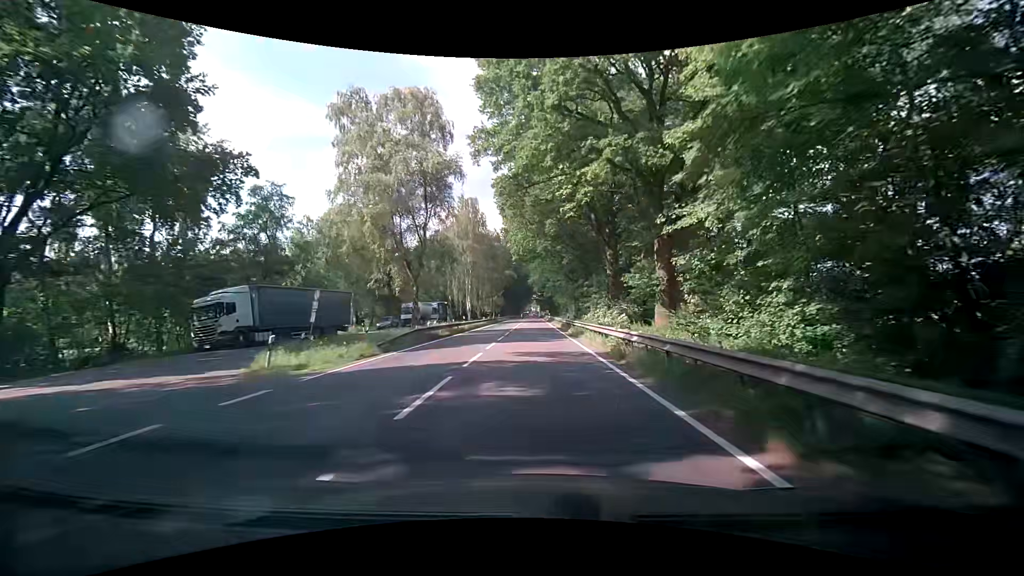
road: primary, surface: asphalt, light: Day
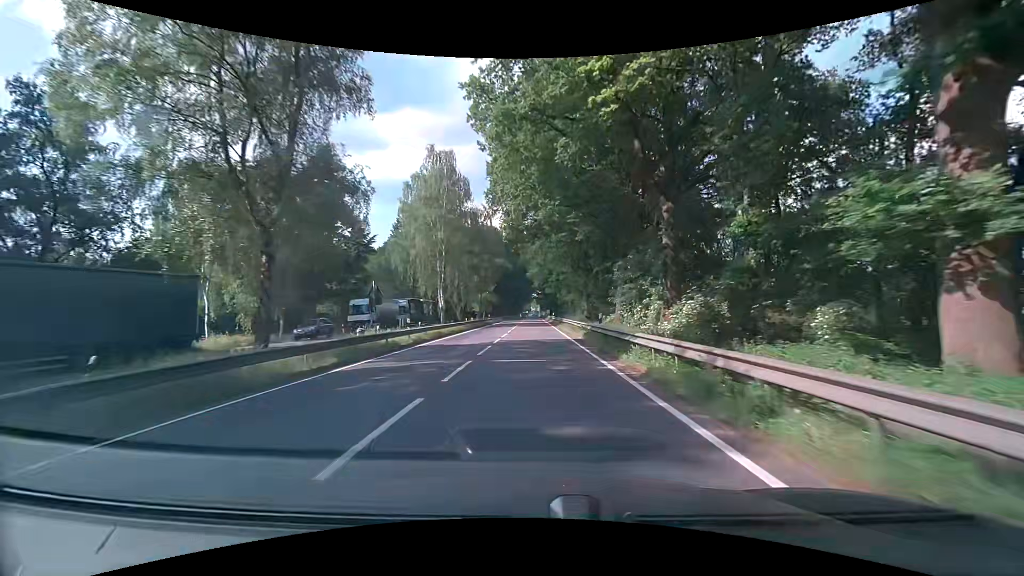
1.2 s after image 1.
(-0.1, +21.0) m; 0°
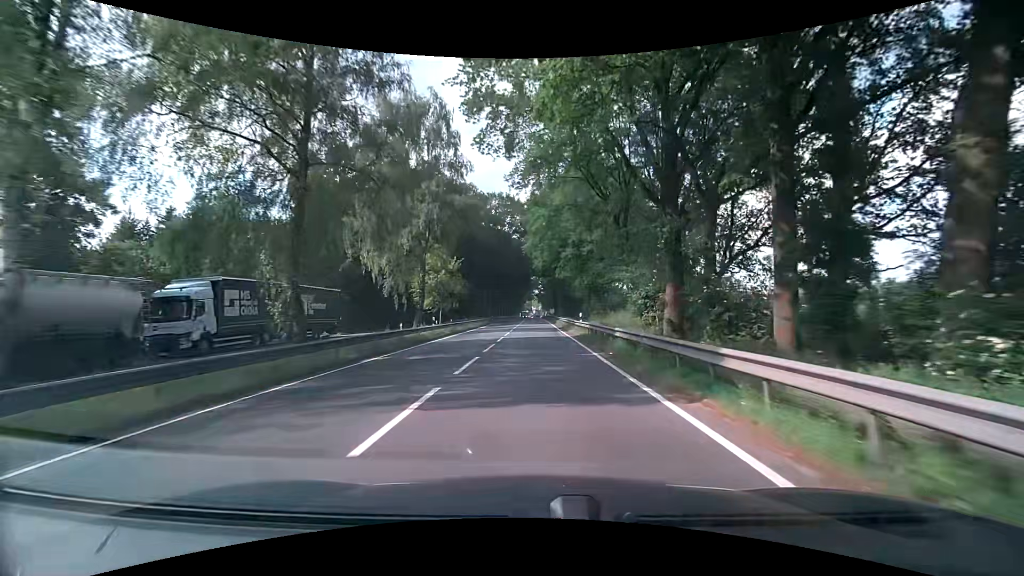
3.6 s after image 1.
(-0.2, +42.0) m; 0°
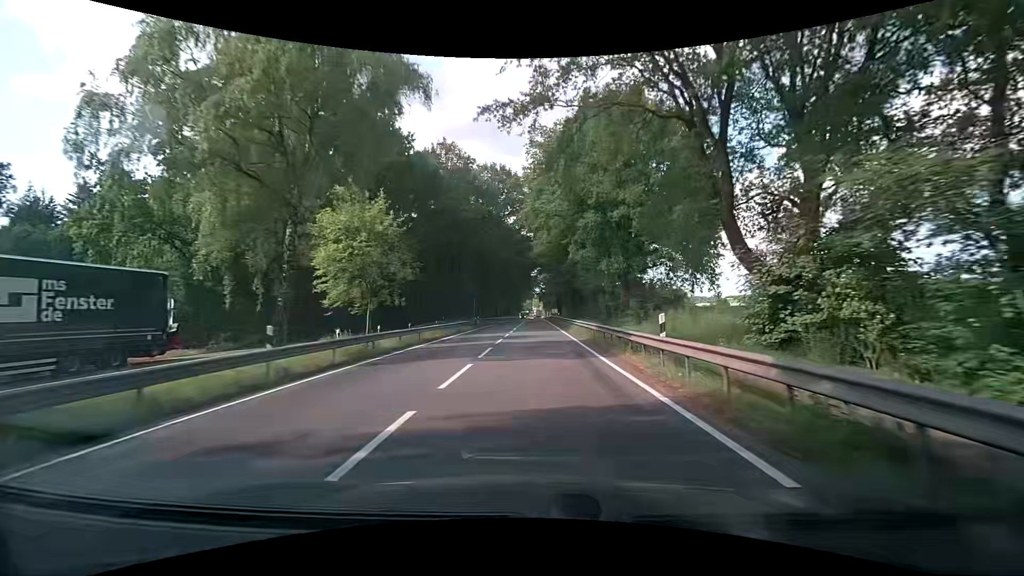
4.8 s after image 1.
(0.0, +20.5) m; 0°
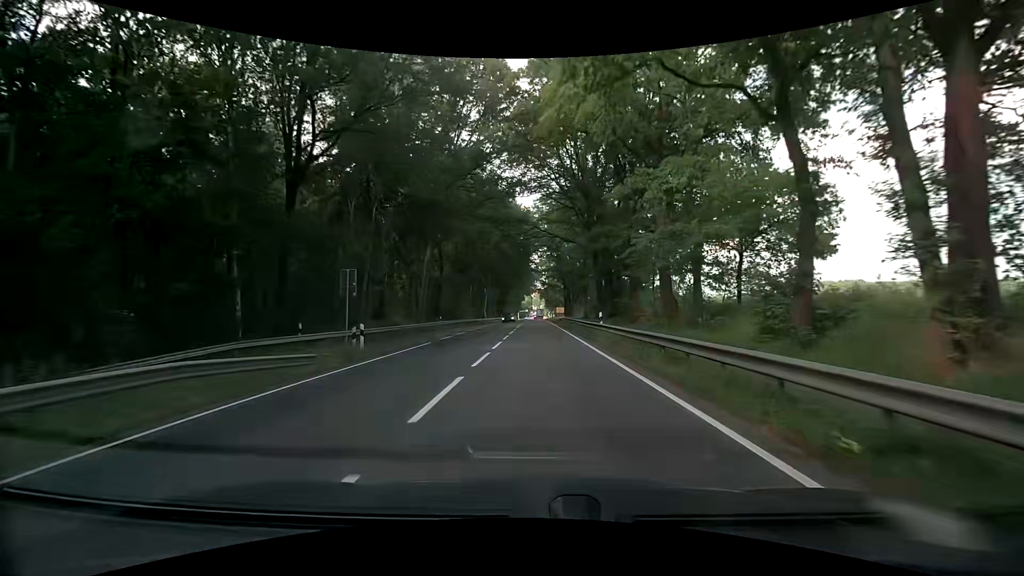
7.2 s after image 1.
(0.0, +39.4) m; 0°
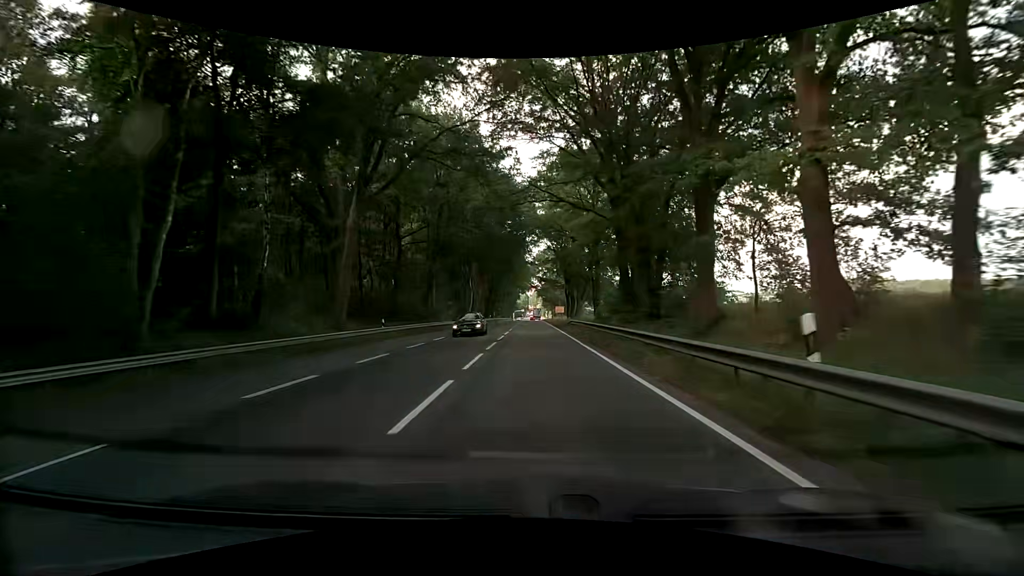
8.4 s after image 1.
(+0.1, +18.8) m; +1°
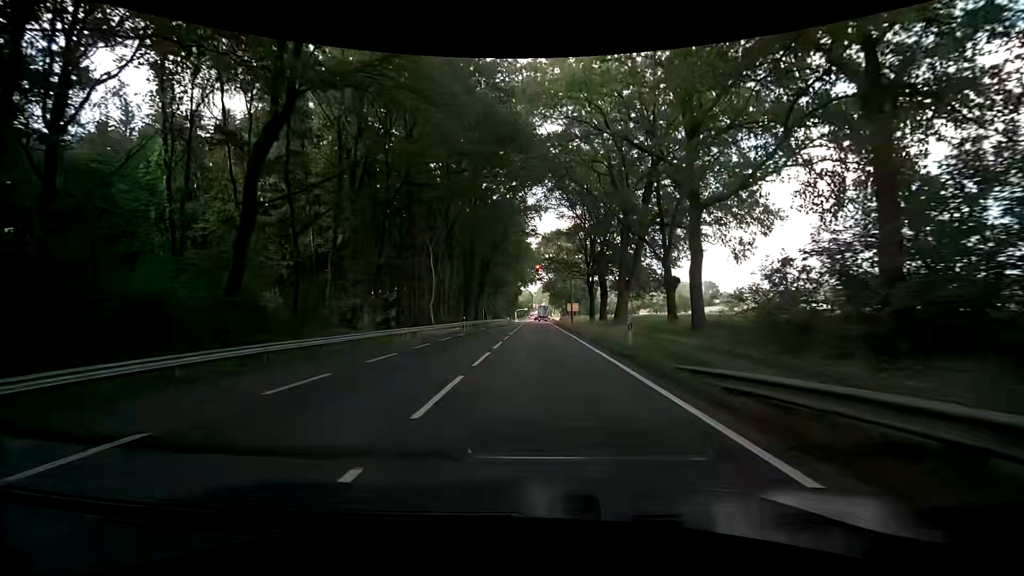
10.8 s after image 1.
(-0.6, +36.0) m; -2°
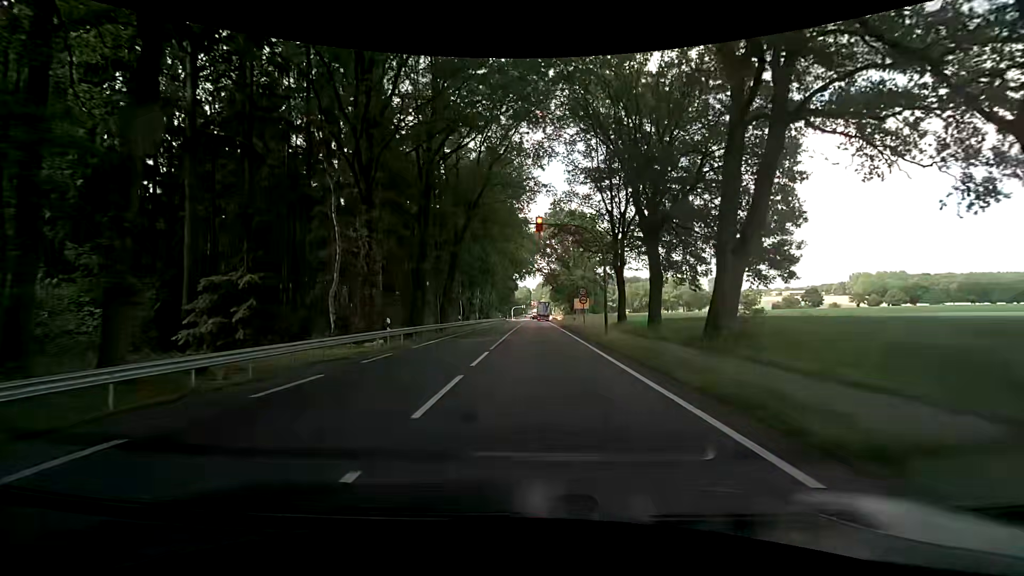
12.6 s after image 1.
(+0.5, +24.5) m; +1°
(0, +10) (0, +20) (0, +30) (0, +40) (0, +50) (0, +60) (0, +70) (-1, +80) (-1, +90) (-2, +100) m
